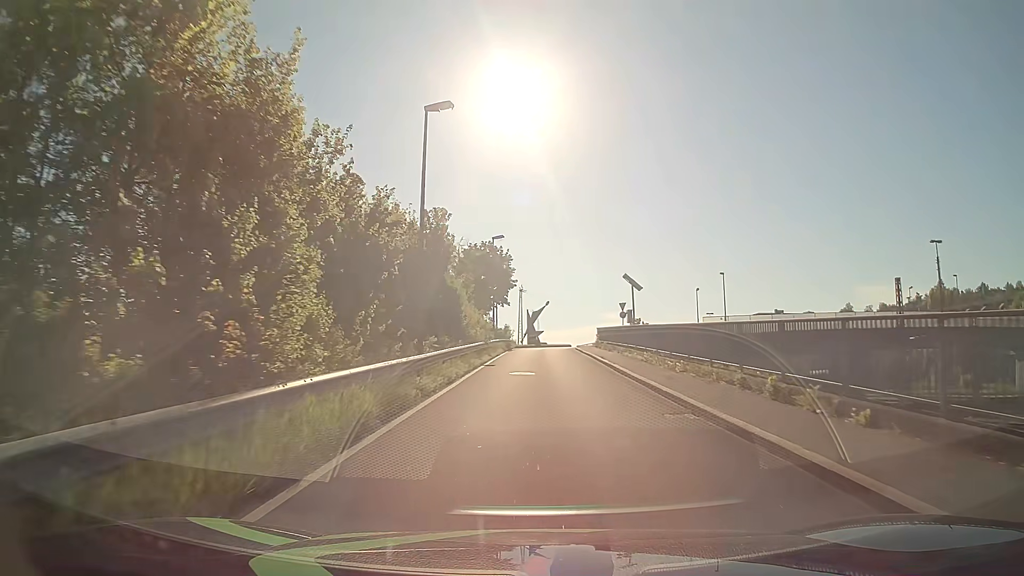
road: unclassified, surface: asphalt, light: Day
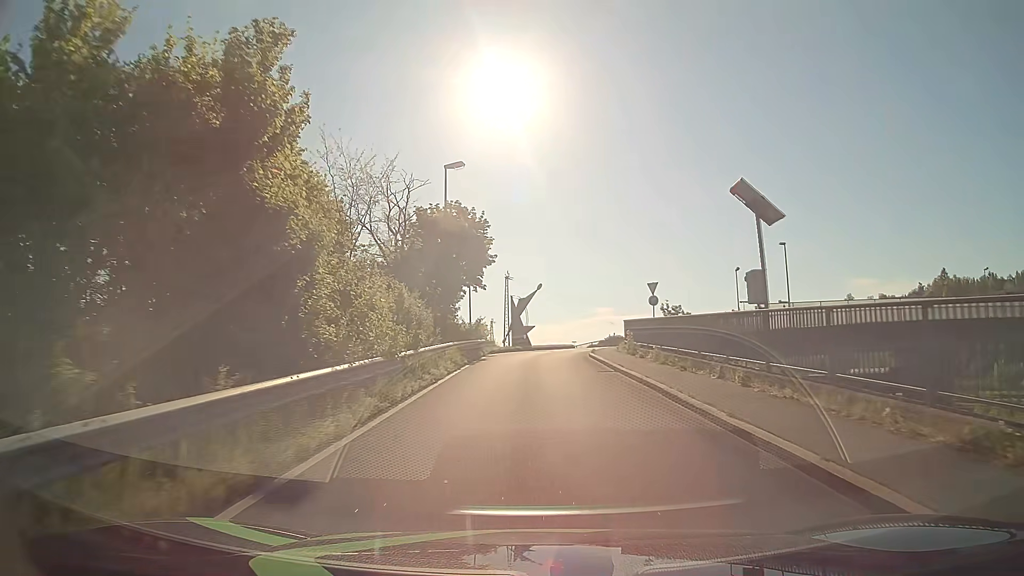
(+0.1, +19.8) m; +1°
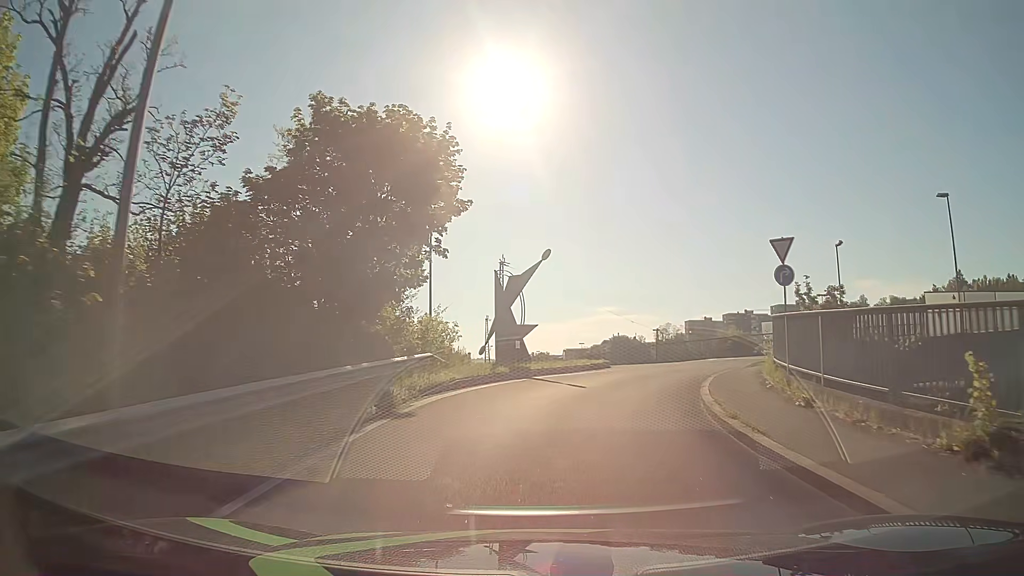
(-0.1, +20.8) m; -1°
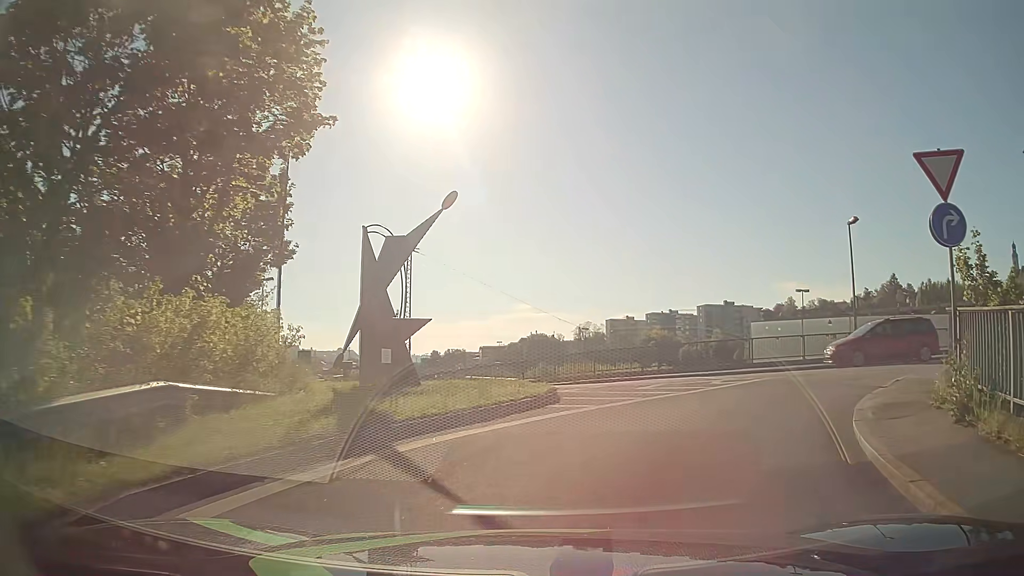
(+0.4, +10.9) m; +7°
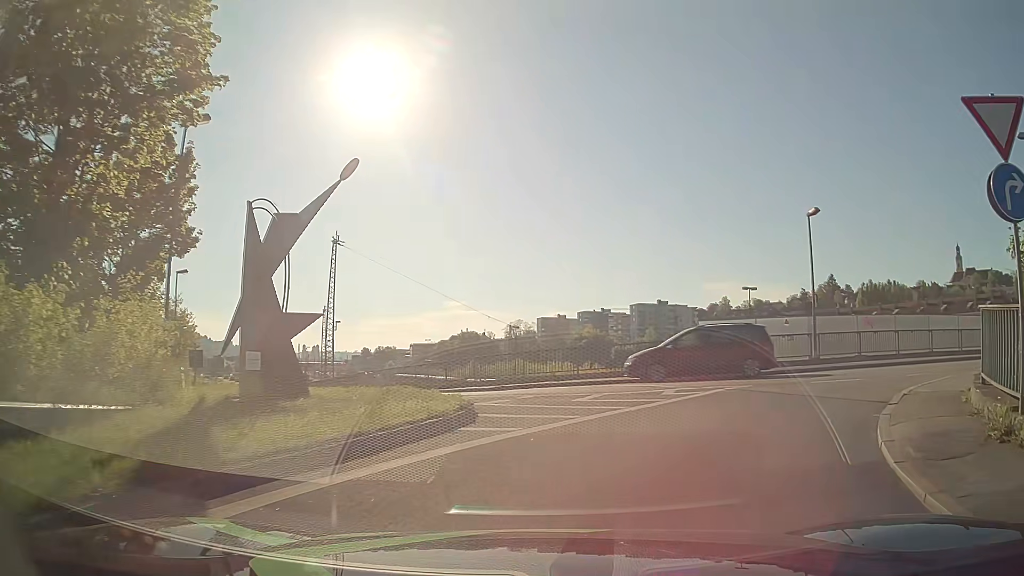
(+0.1, +2.9) m; +5°
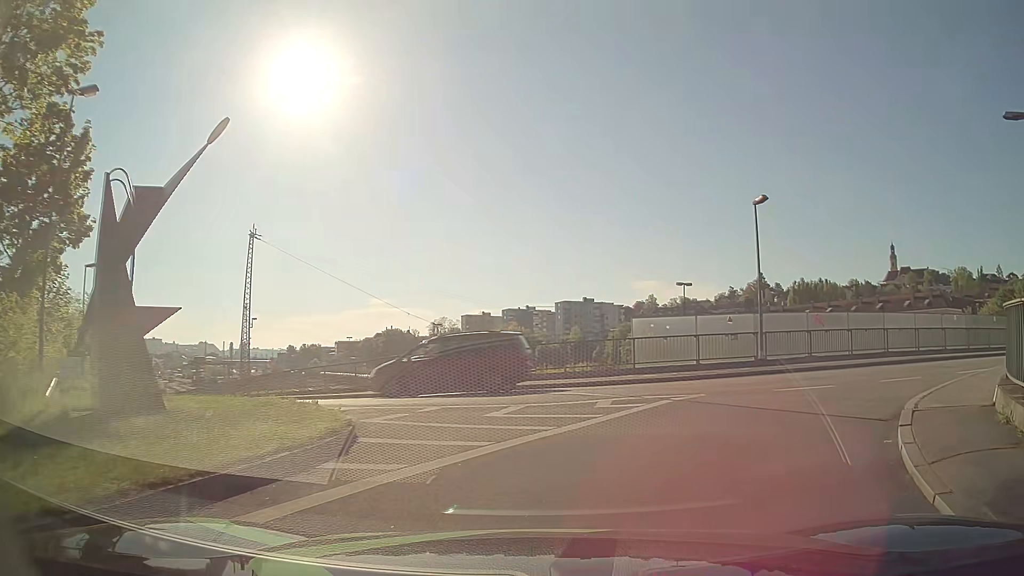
(+0.2, +2.5) m; +6°
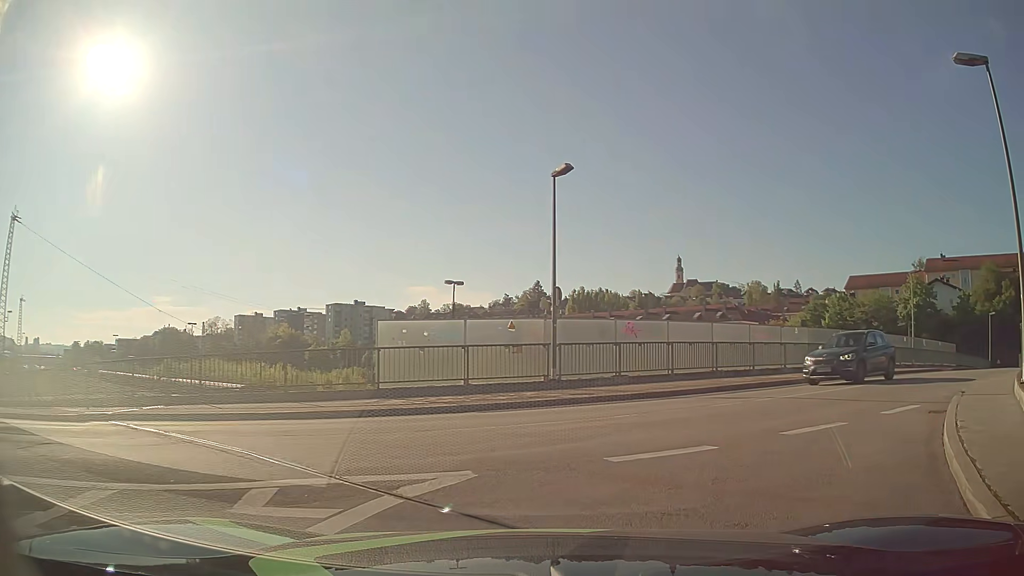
(+1.1, +6.5) m; +21°
